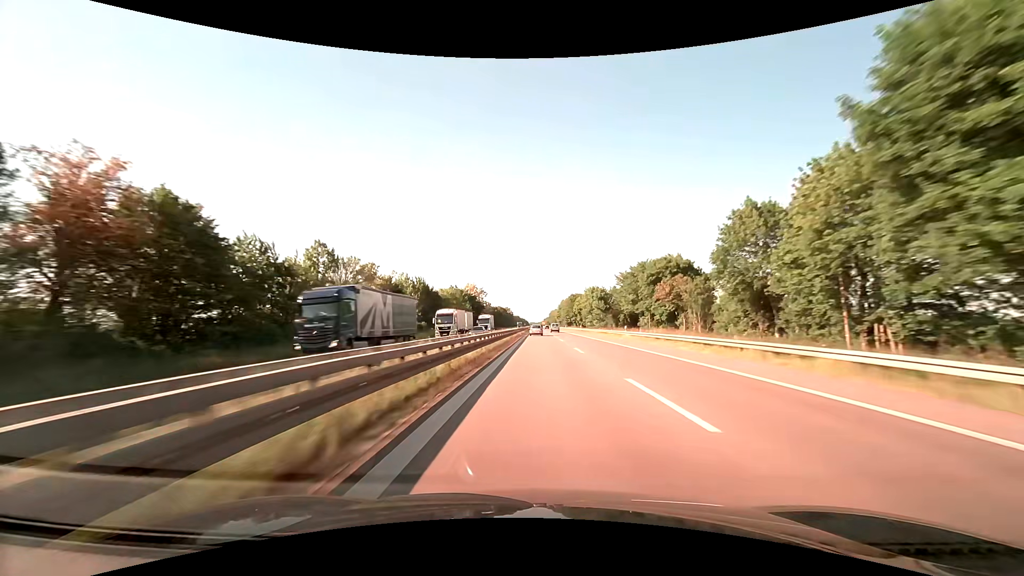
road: trunk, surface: asphalt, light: Day
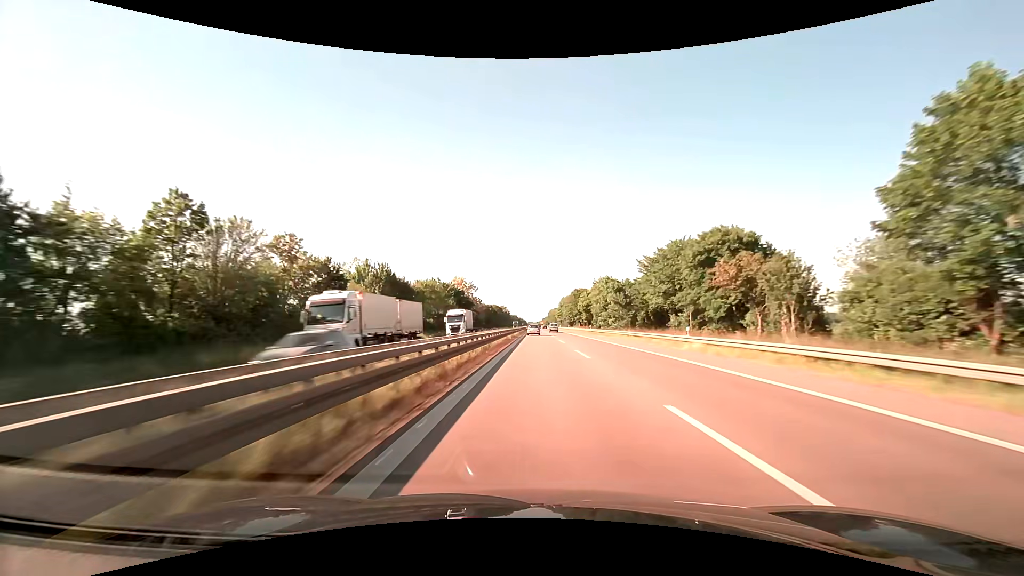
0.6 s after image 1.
(0.0, +22.0) m; 0°
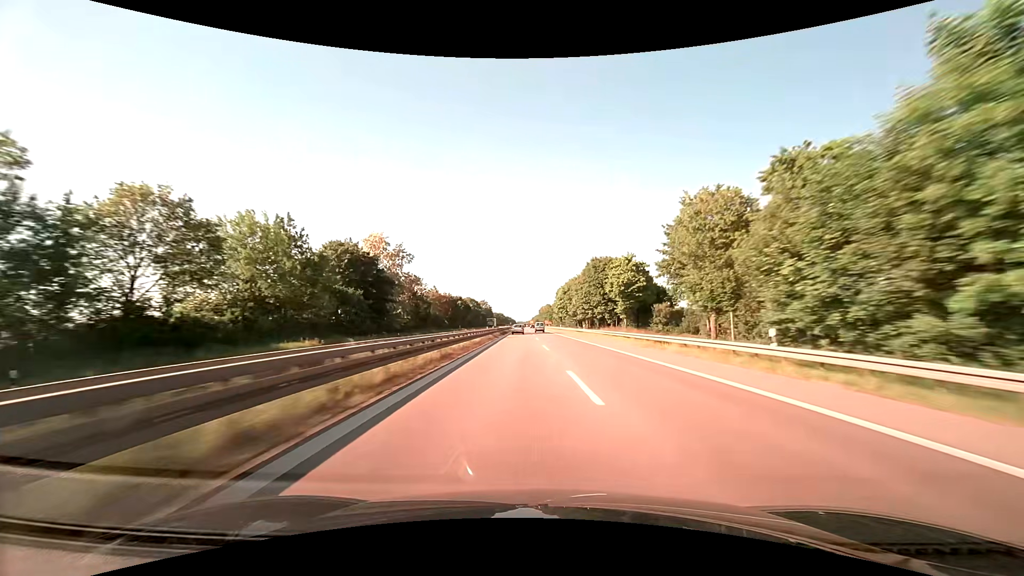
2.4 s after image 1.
(+0.6, +65.8) m; +1°
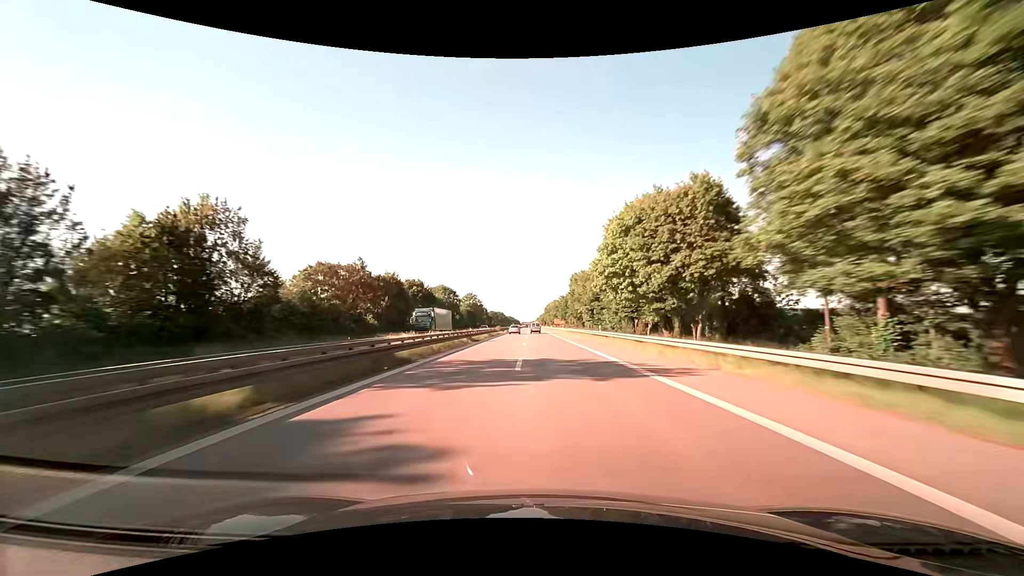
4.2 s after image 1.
(0.0, +65.3) m; 0°
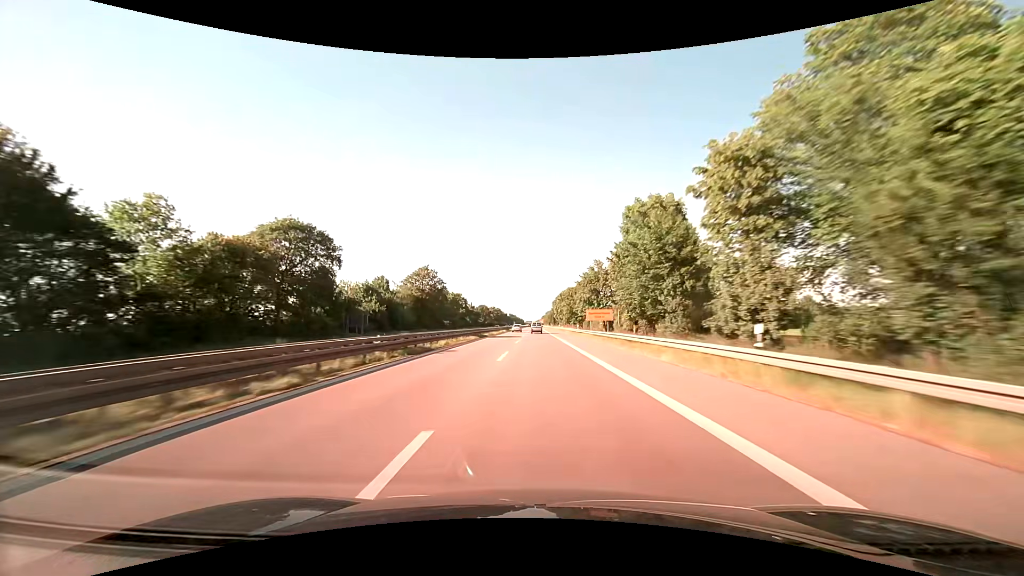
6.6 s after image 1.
(-0.4, +86.0) m; -1°
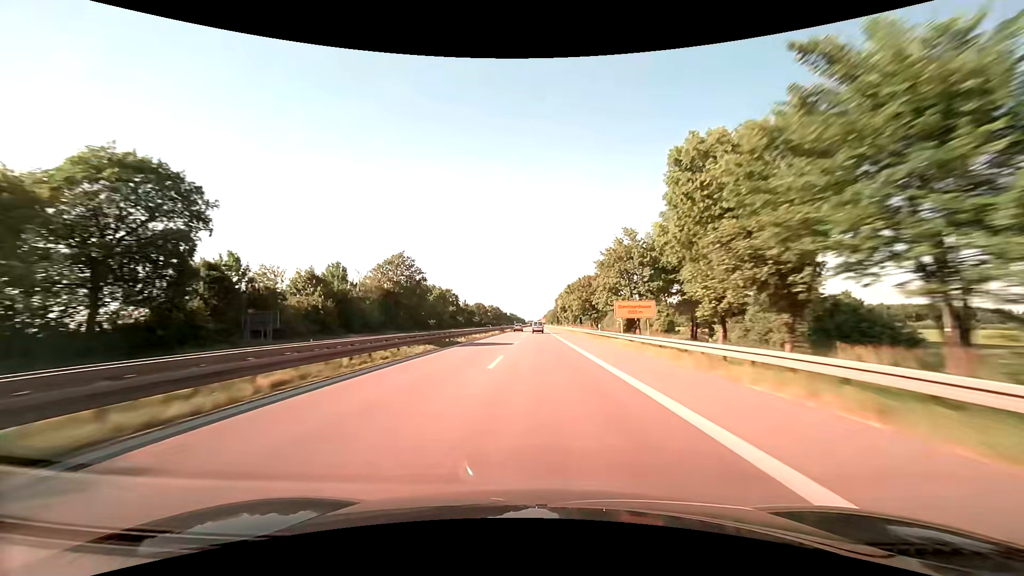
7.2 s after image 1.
(-0.1, +21.1) m; 0°
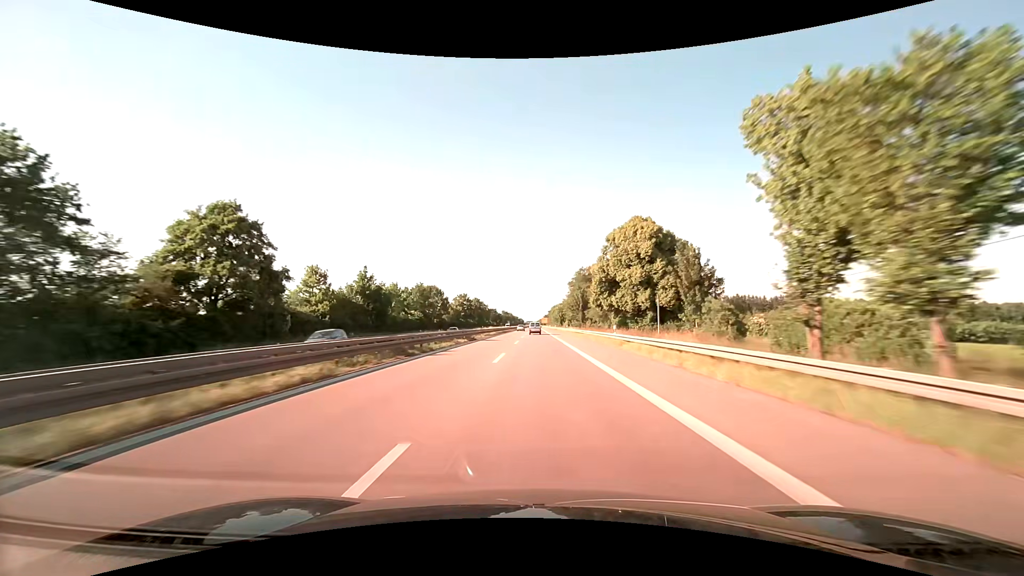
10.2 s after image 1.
(-0.3, +104.9) m; 0°
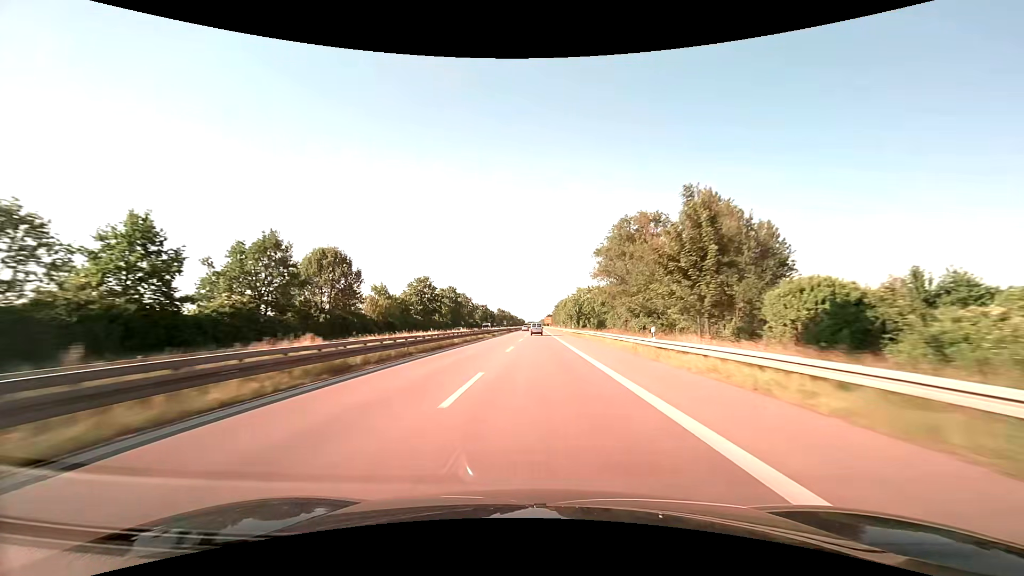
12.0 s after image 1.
(-0.2, +63.3) m; 0°
(0, +10) (0, +20) (0, +30) (0, +40) (0, +50) (0, +60) (0, +70) (0, +80) (0, +90) (0, +100) m
